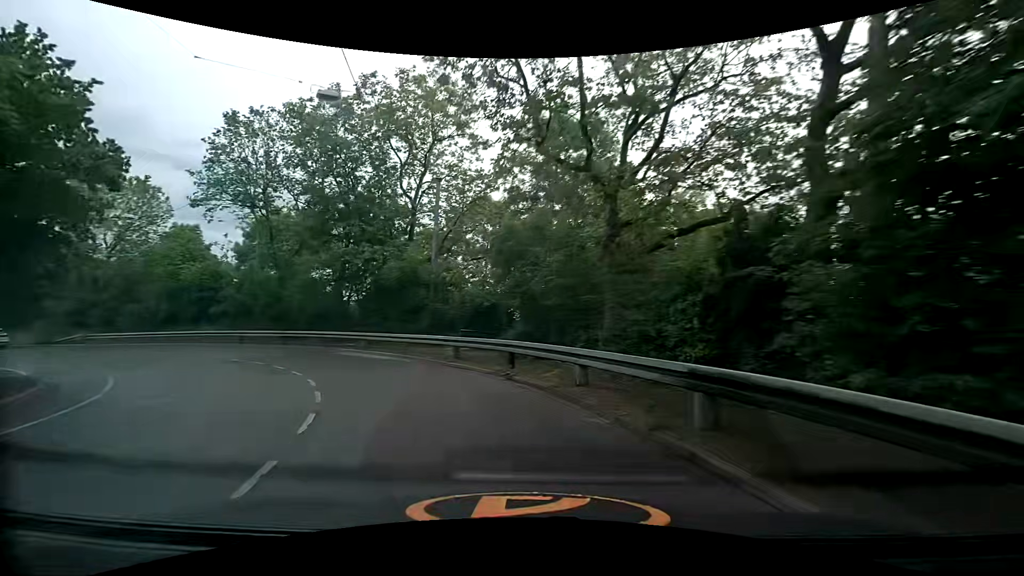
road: secondary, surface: asphalt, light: Day
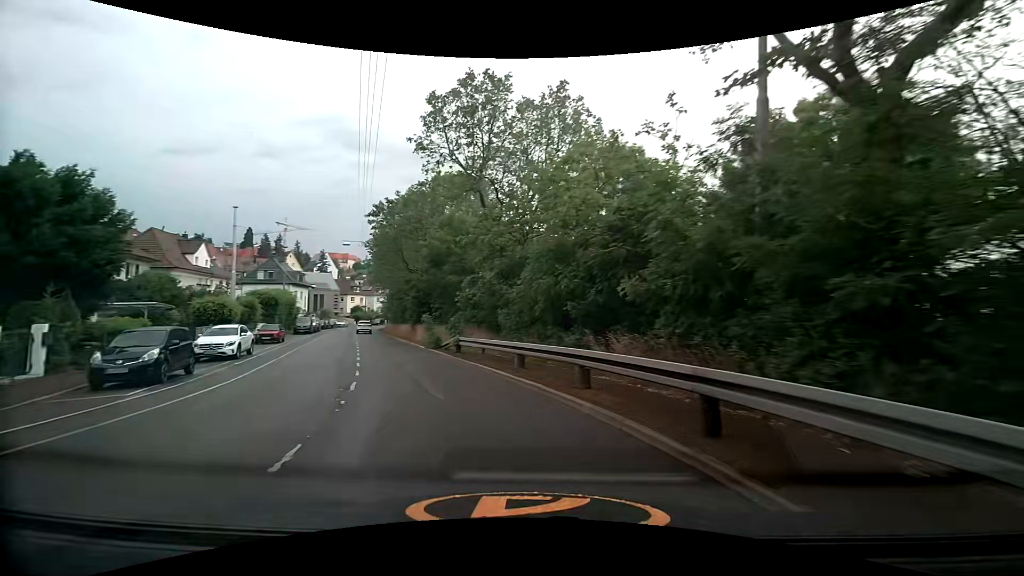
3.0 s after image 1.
(-13.6, +25.4) m; -55°
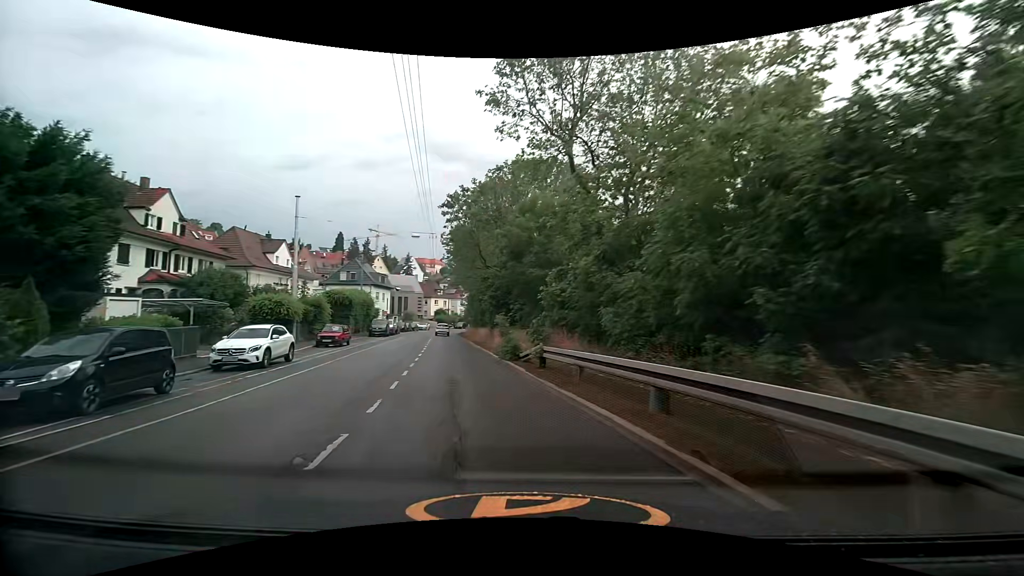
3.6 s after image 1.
(-0.5, +6.2) m; -9°
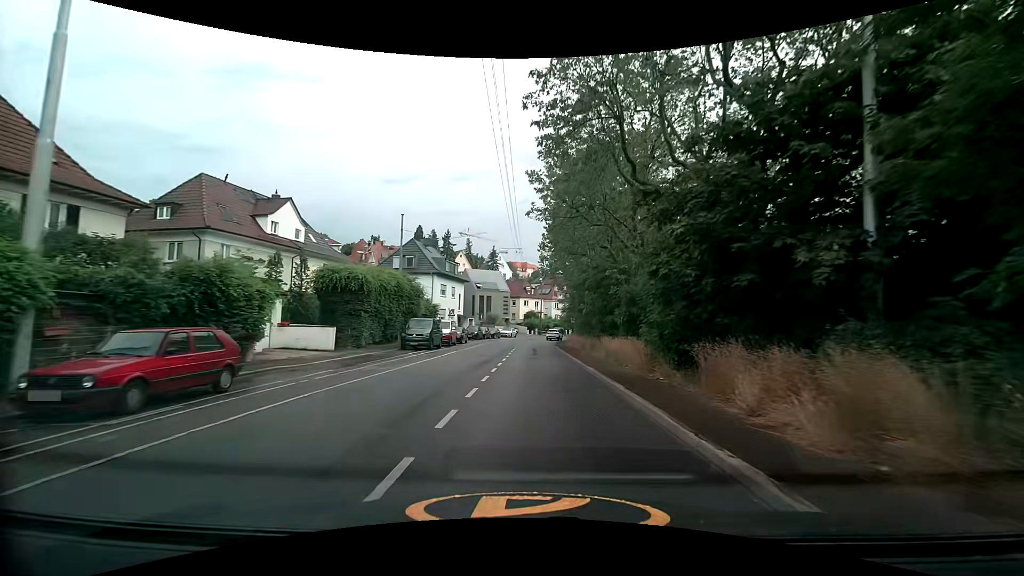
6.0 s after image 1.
(-3.8, +25.4) m; -11°
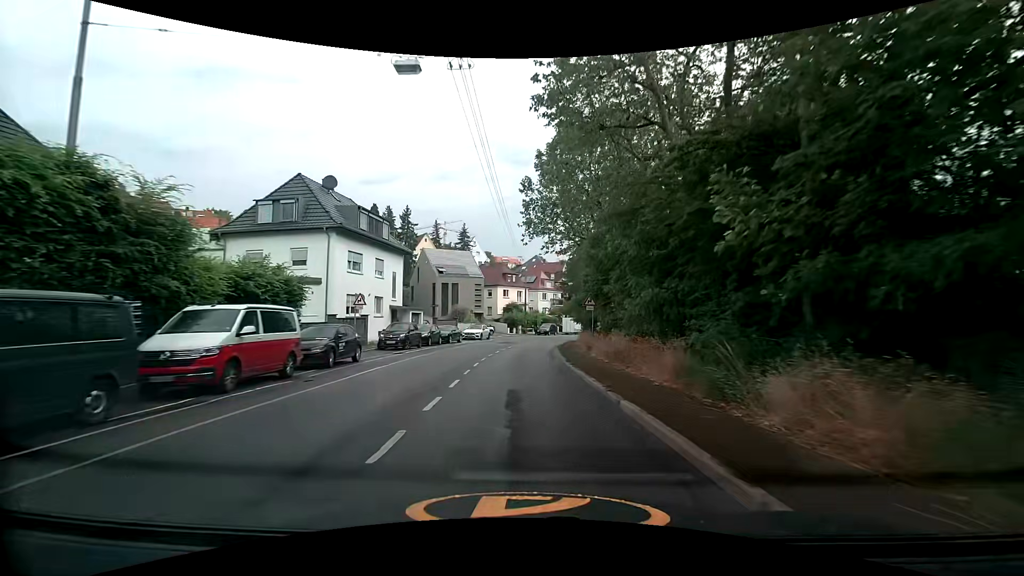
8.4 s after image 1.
(+0.3, +26.2) m; +2°
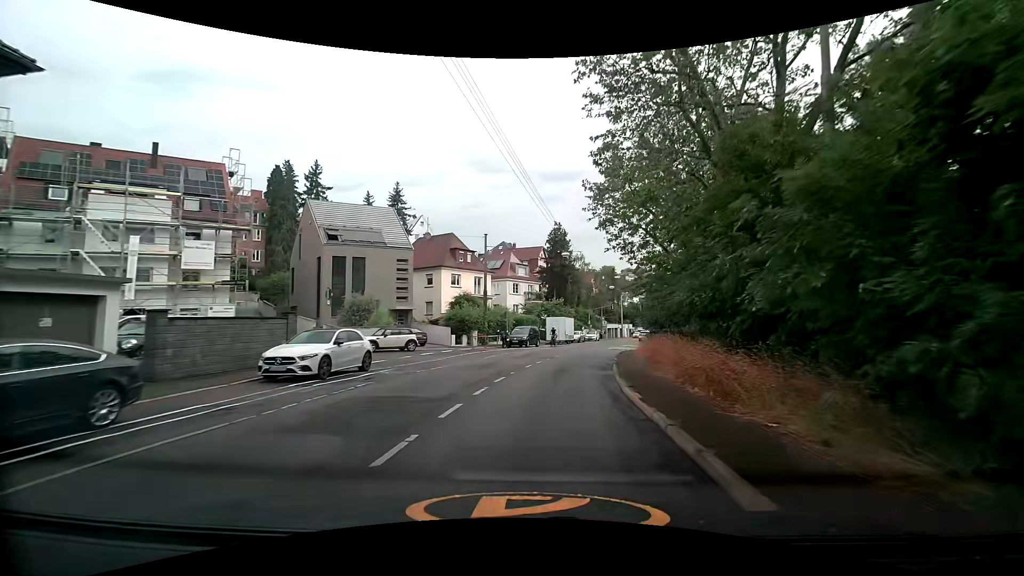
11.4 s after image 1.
(+0.4, +32.7) m; +3°
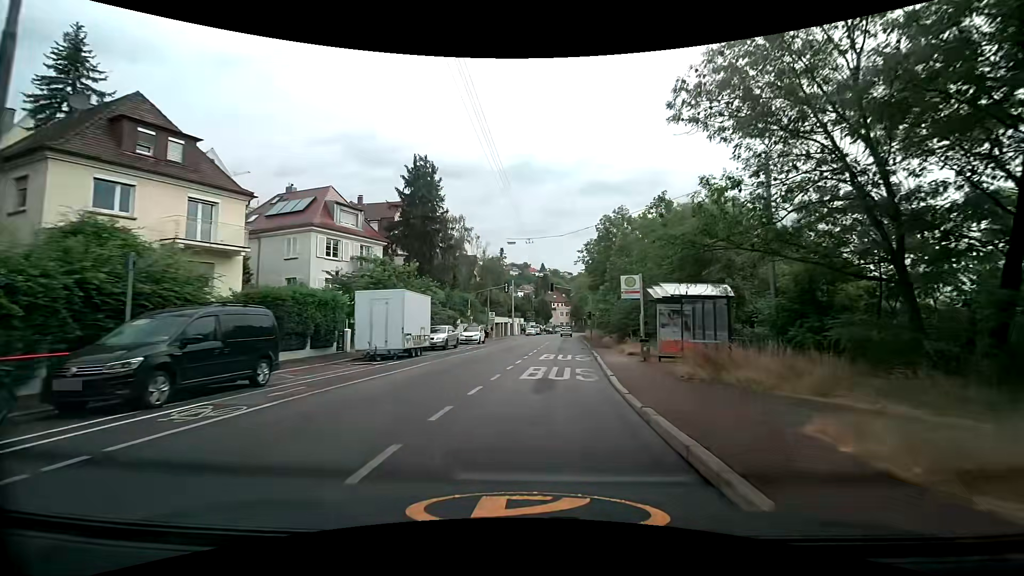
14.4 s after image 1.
(+4.0, +31.9) m; +14°
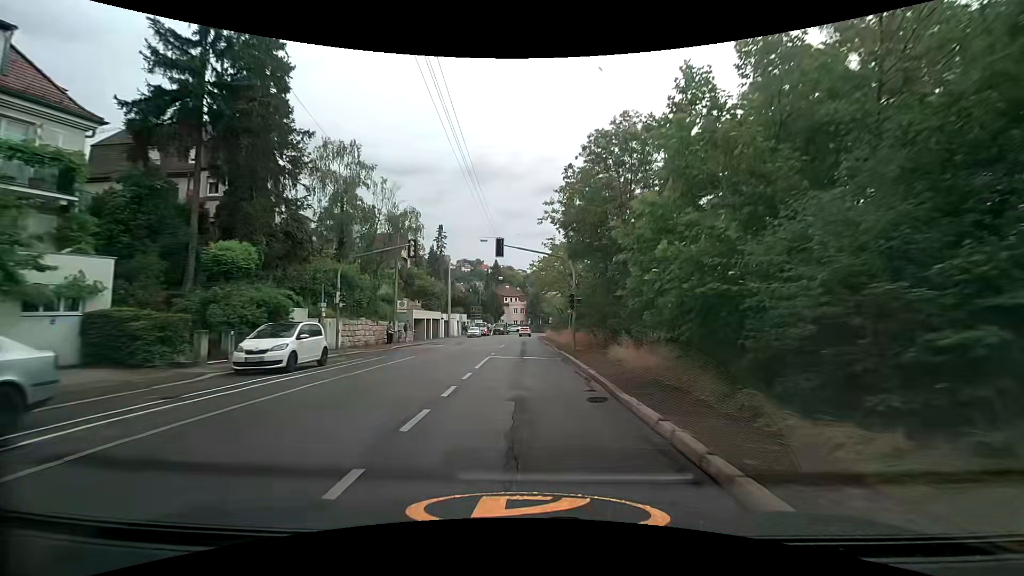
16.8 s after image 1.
(+1.5, +25.2) m; +5°
(0, +10) (0, +20) (0, +30) (0, +40) (0, +50) (0, +60) (0, +70) (0, +80) (+1, +90) (+5, +99) m
